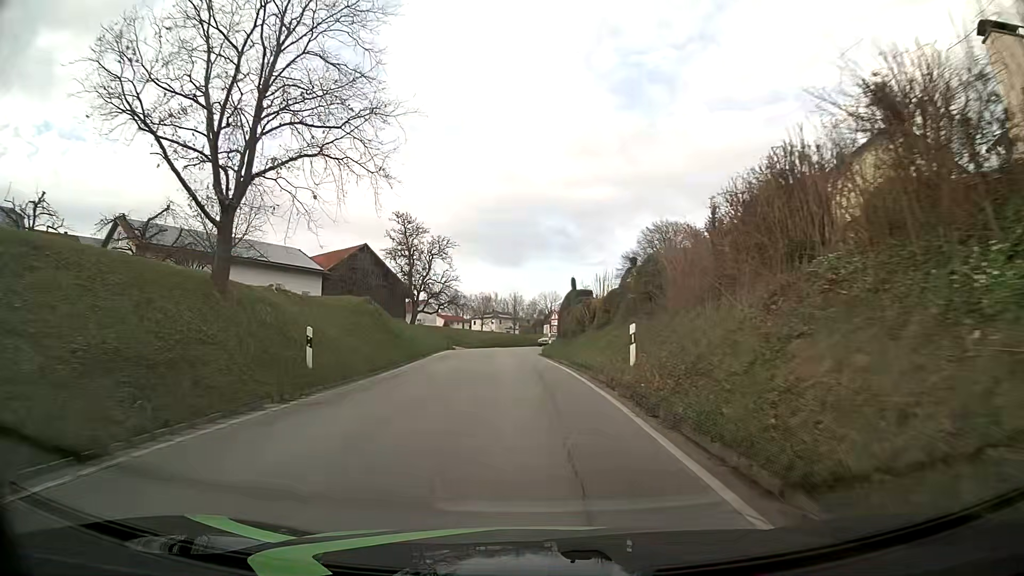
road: tertiary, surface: asphalt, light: Day
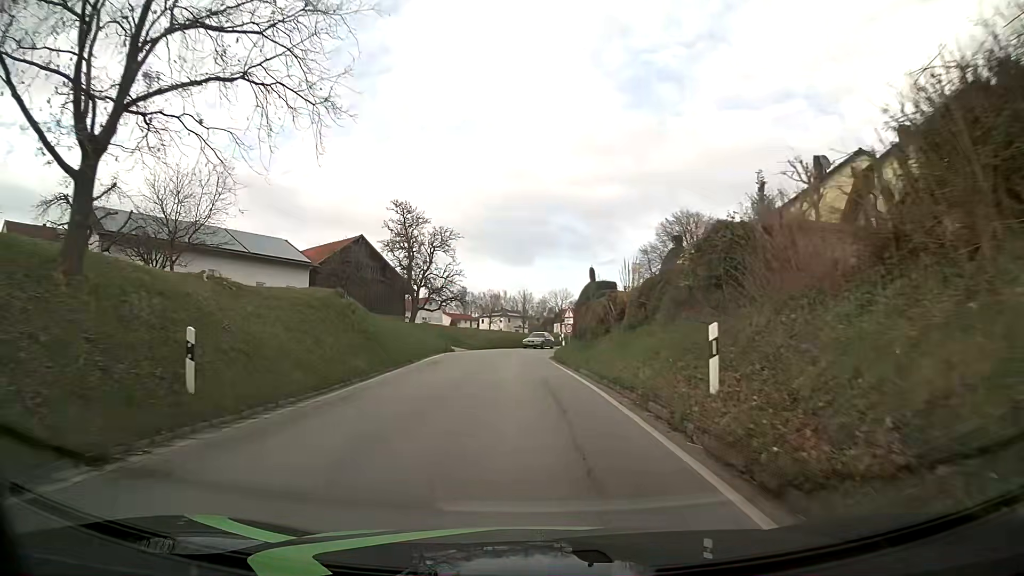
(0.0, +6.1) m; -1°
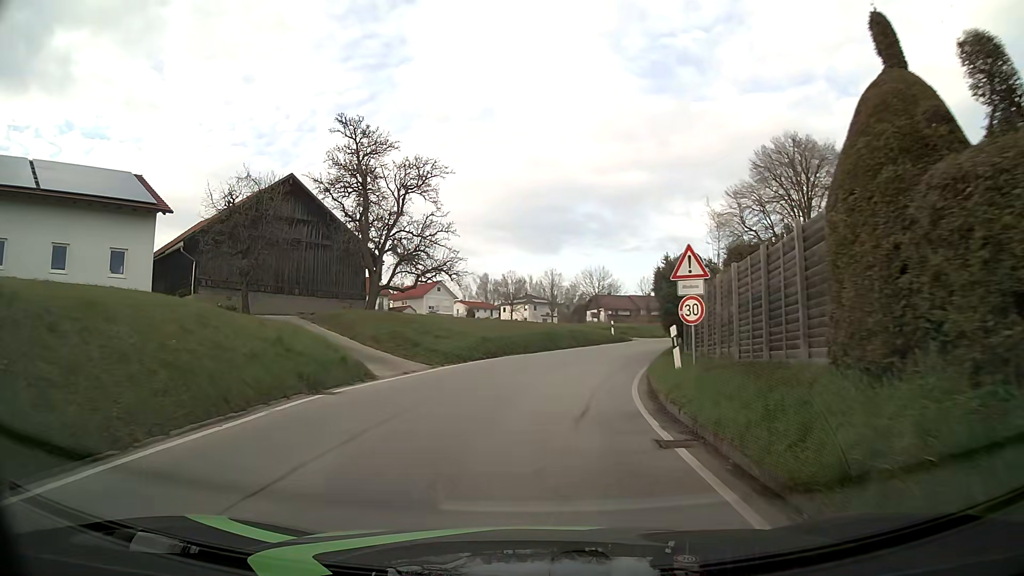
(-0.5, +26.9) m; -2°
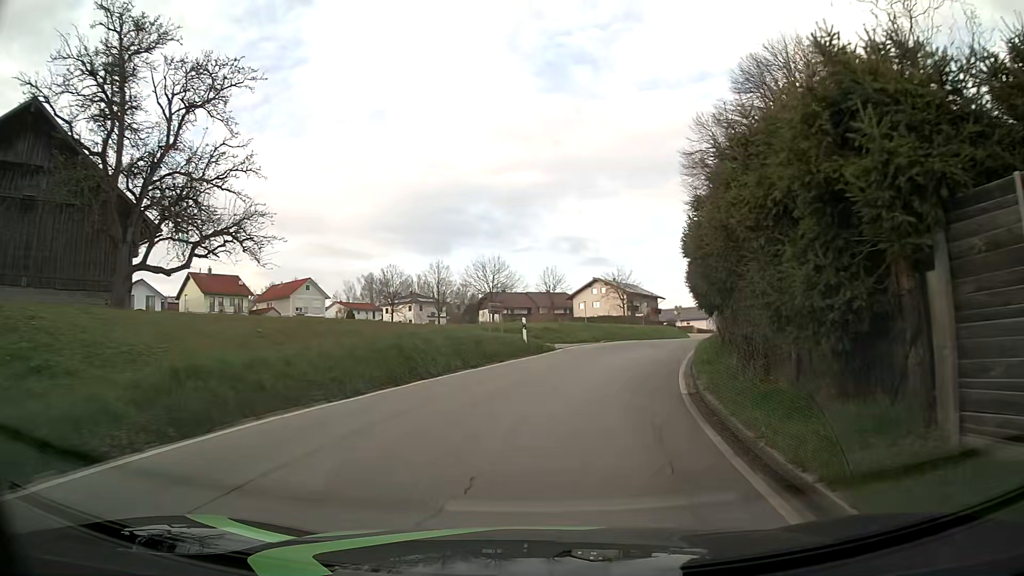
(+0.8, +18.5) m; +8°
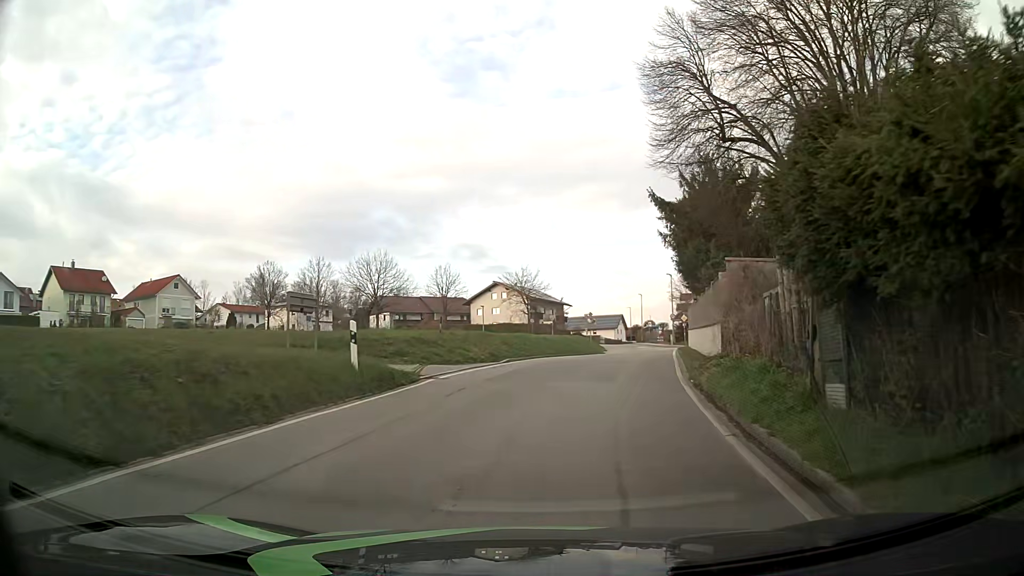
(+0.9, +13.2) m; +8°
(+1, +10) (+2, +20) (+4, +30) (+7, +39) (+9, +49) (+11, +59) (+12, +69) (+13, +79) (+14, +89) (+15, +99) m
